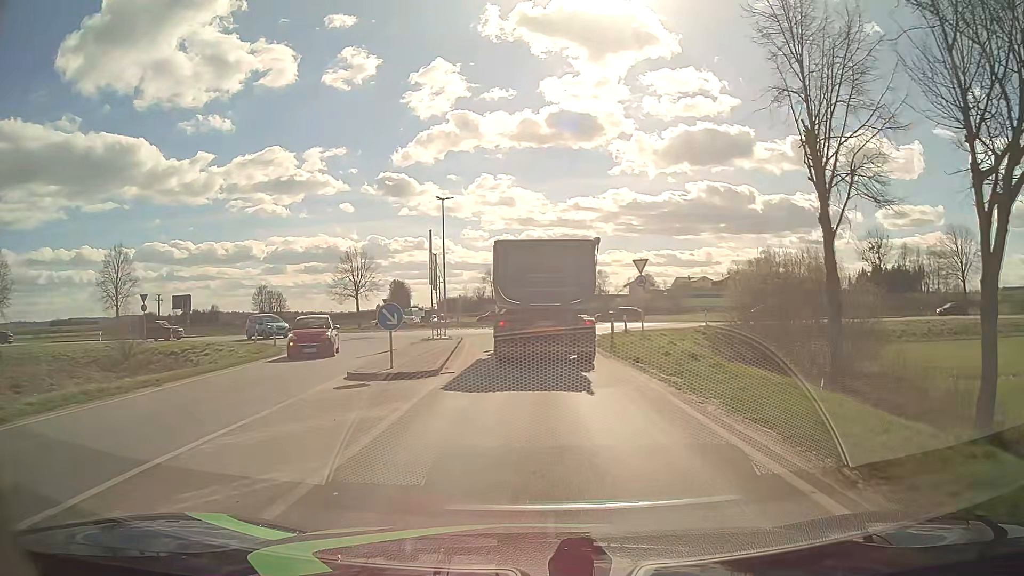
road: primary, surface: asphalt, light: Day
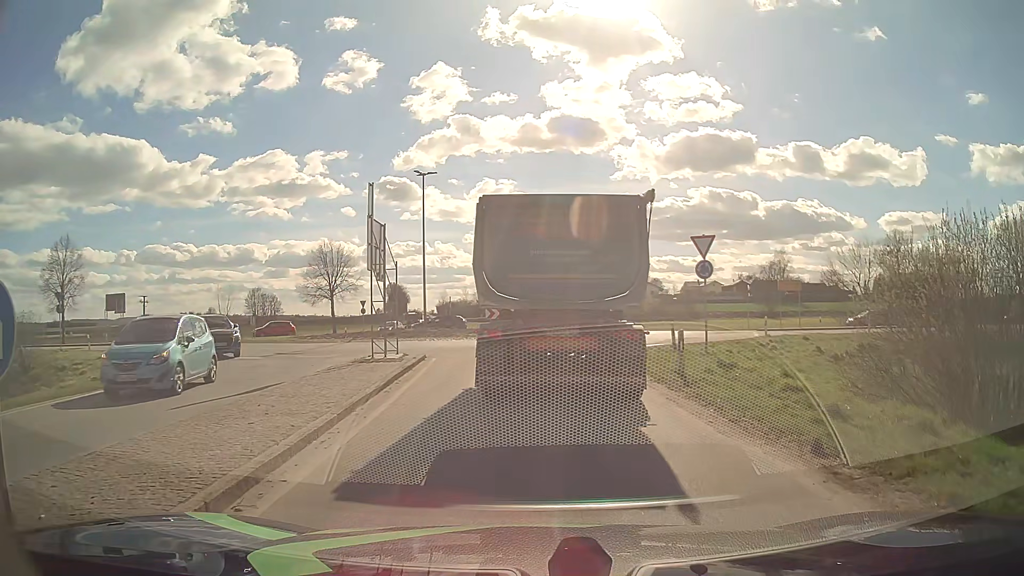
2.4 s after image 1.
(0.0, +11.3) m; 0°
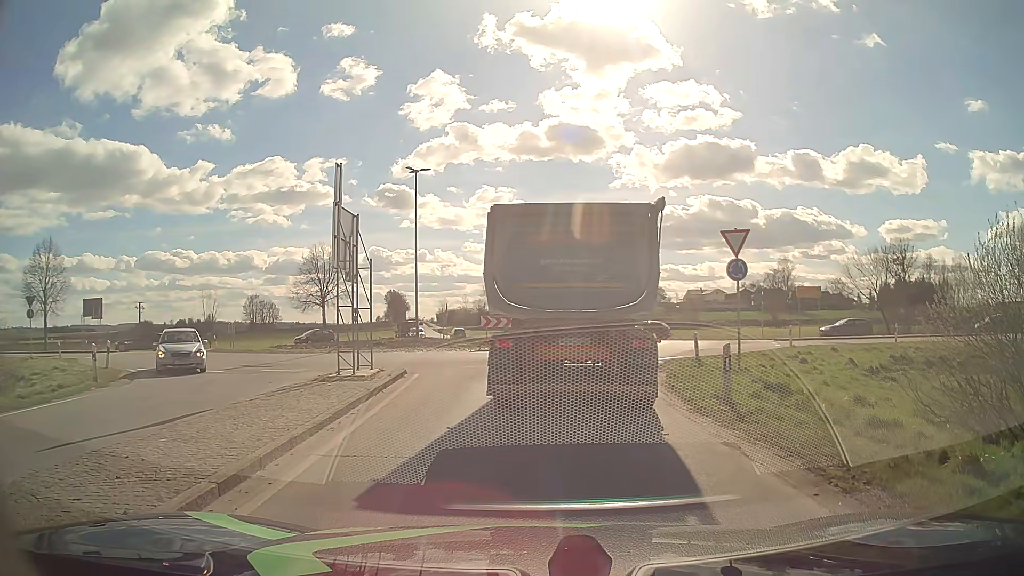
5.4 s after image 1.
(0.0, +3.3) m; 0°
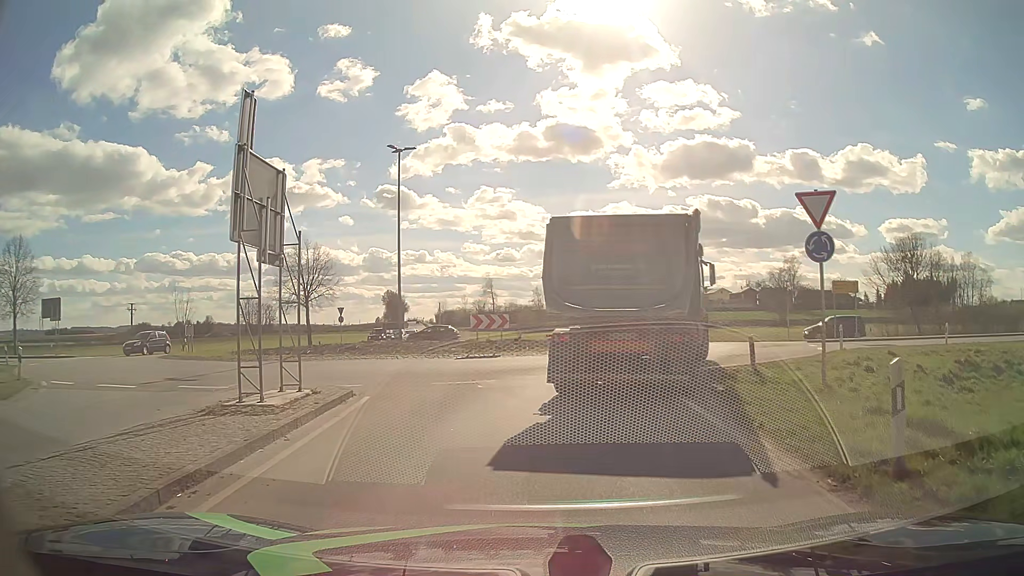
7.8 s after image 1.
(0.0, +5.6) m; 0°
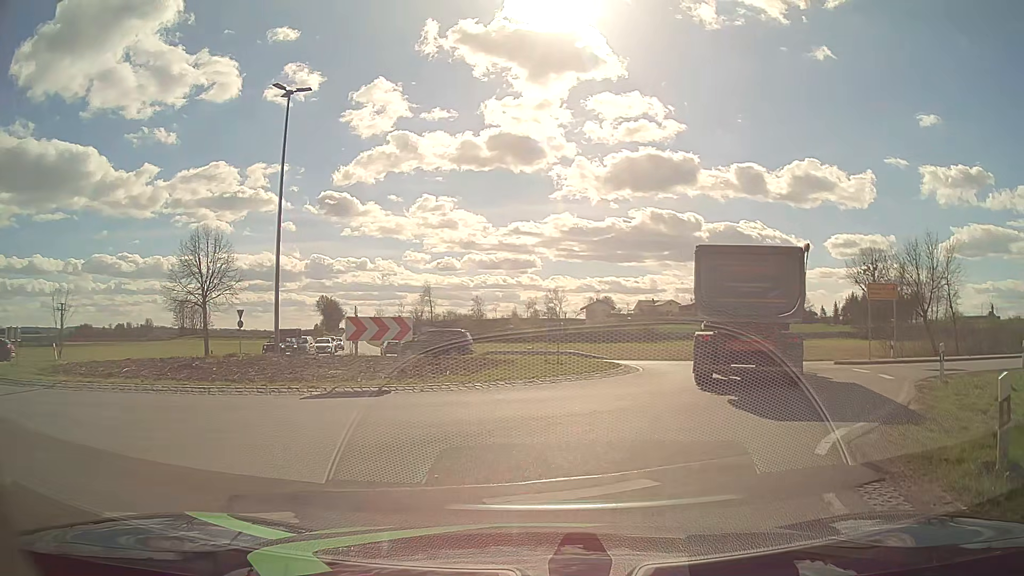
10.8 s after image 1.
(+0.2, +10.5) m; +5°
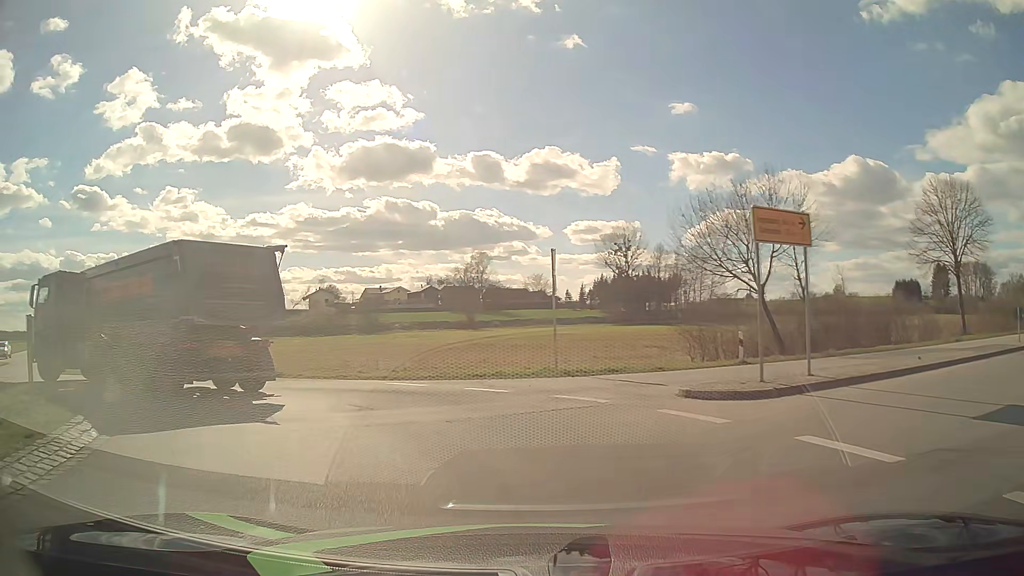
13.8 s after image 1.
(+4.9, +16.9) m; +23°
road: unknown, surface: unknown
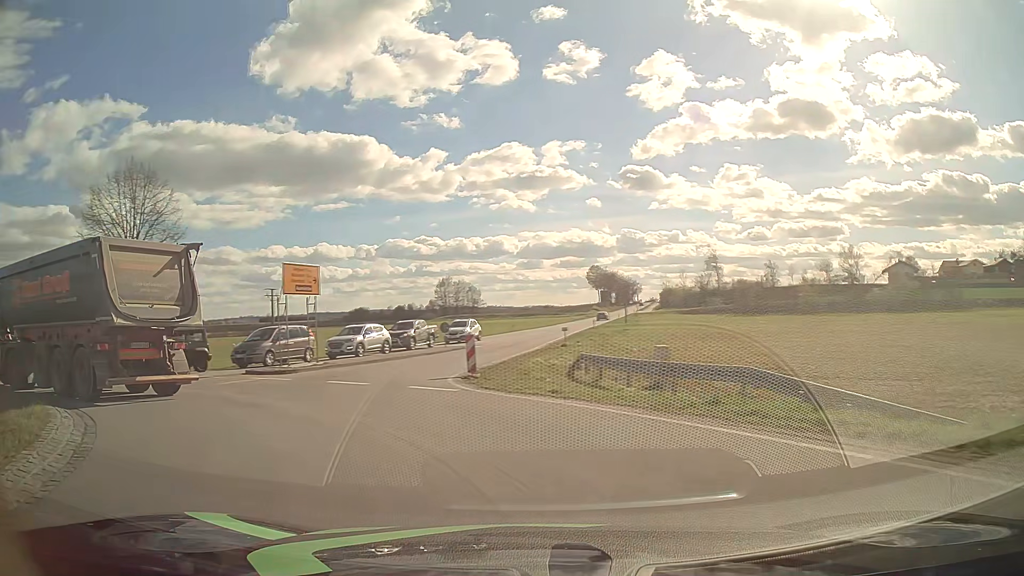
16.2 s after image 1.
(-5.6, +14.5) m; -48°
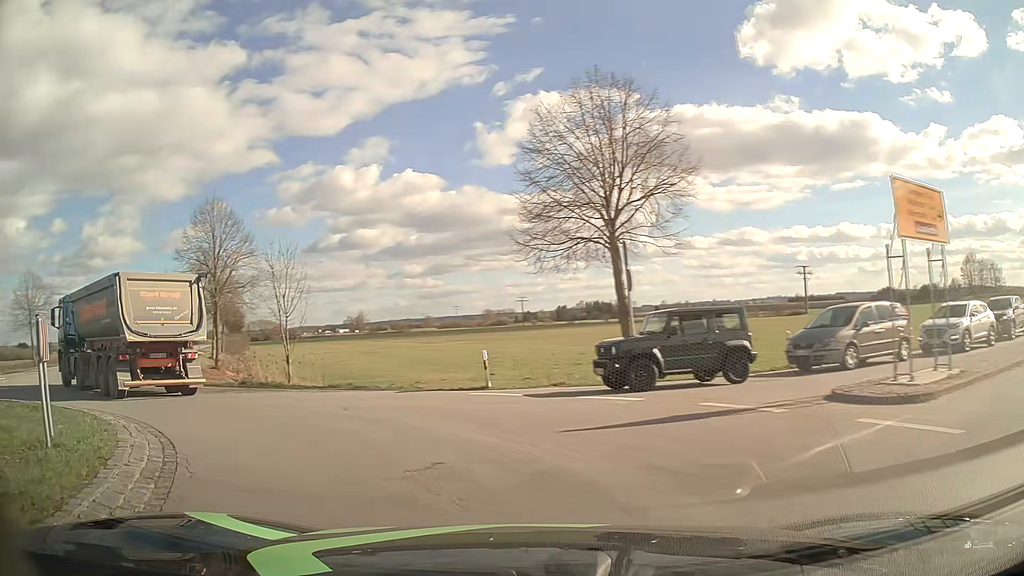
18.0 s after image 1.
(-4.5, +10.7) m; -45°
(-3, +9) (-10, +16) (-18, +22) (-25, +29) (-30, +38) (-35, +47) (-40, +55) (-45, +64) (-49, +73) (-54, +82) m
